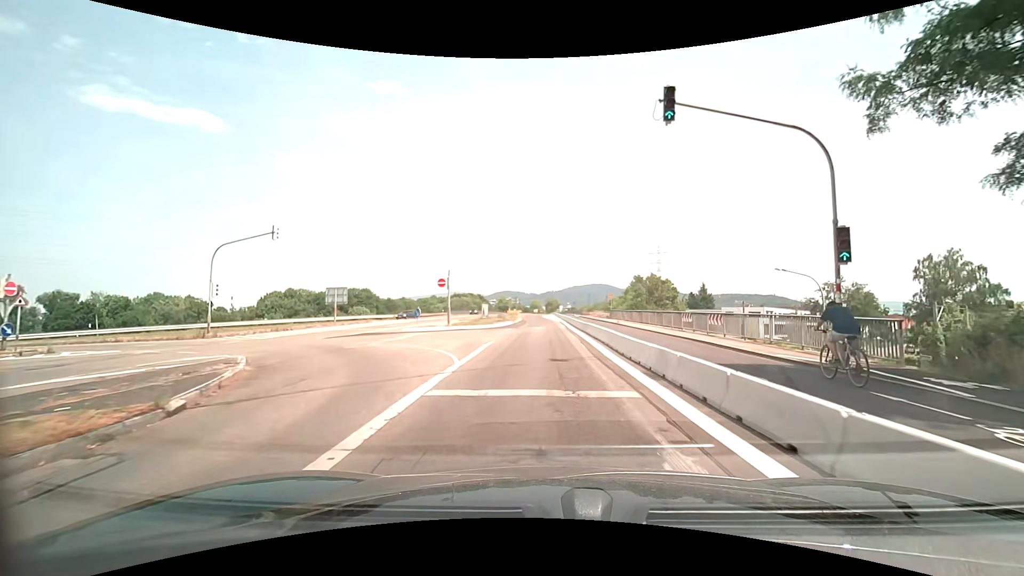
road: secondary_link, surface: asphalt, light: Day
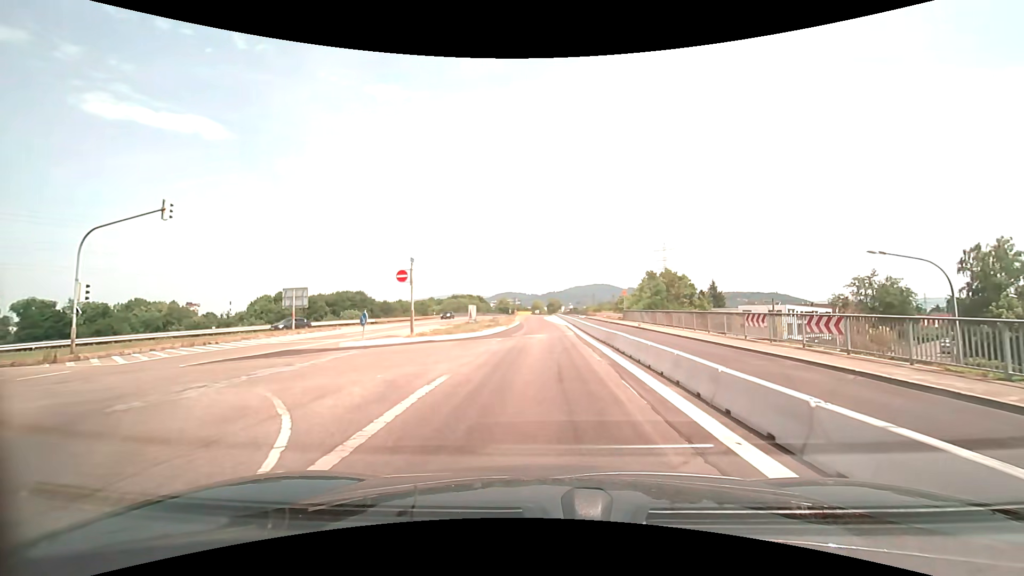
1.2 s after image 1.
(-0.1, +9.2) m; -1°
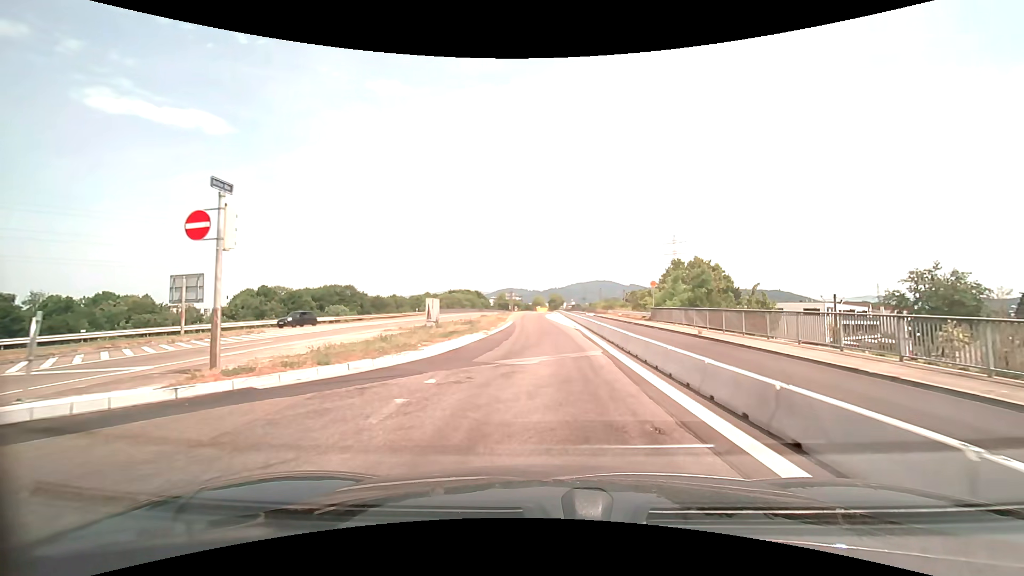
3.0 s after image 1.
(0.0, +13.6) m; -1°
(0, +10) (0, +20) (0, +30) (0, +40) (-1, +50) (-1, +60) (-1, +70) (-1, +80) (-1, +90) (-1, +100) m
